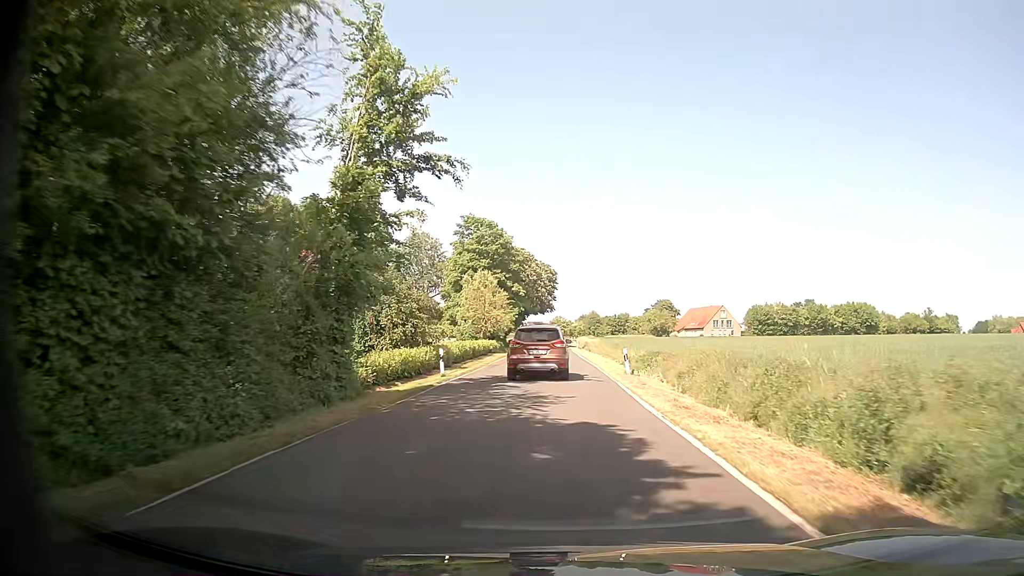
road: secondary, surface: asphalt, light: Day
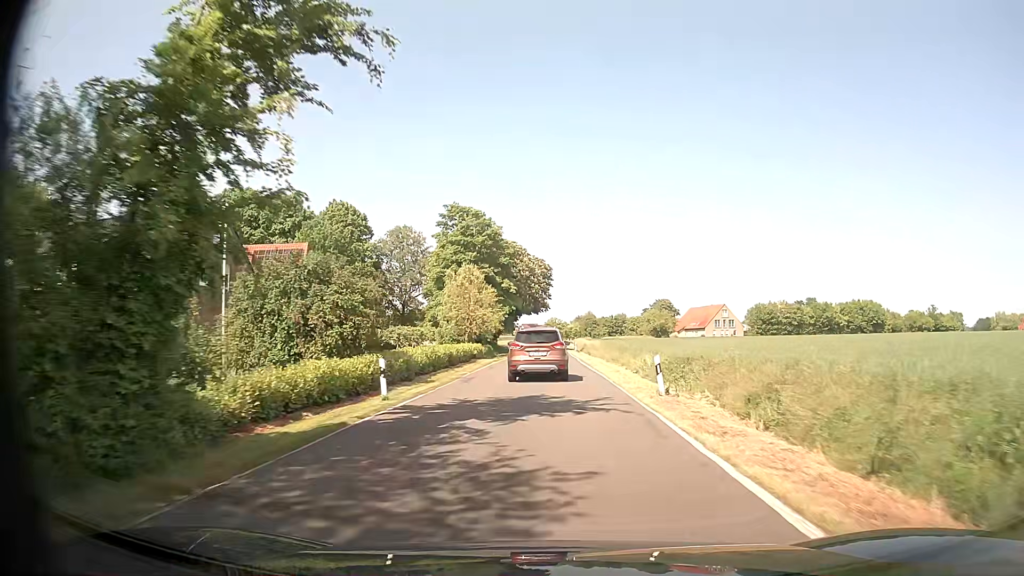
(+0.1, +8.3) m; +1°
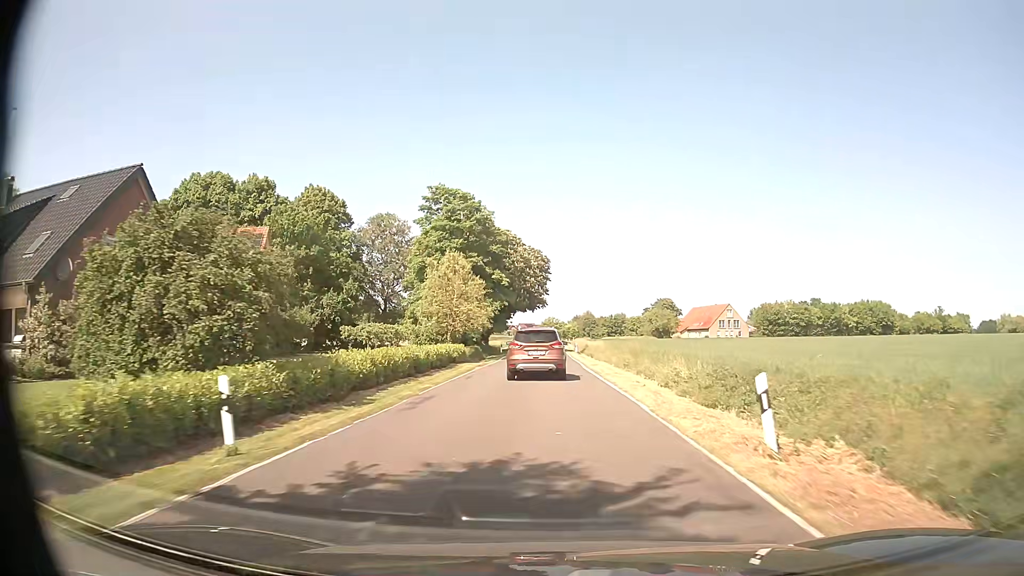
(0.0, +8.3) m; 0°
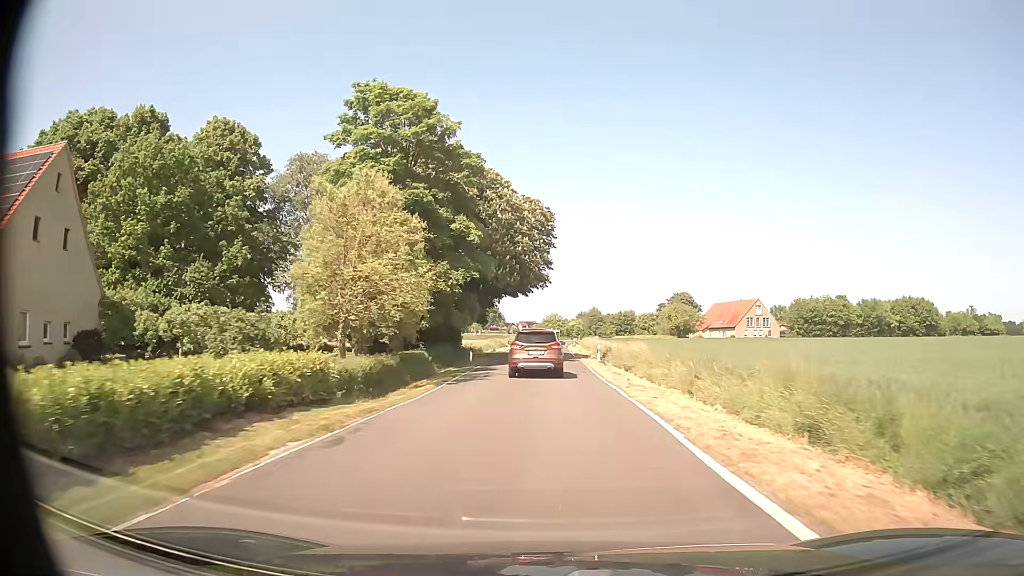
(-0.1, +25.6) m; 0°
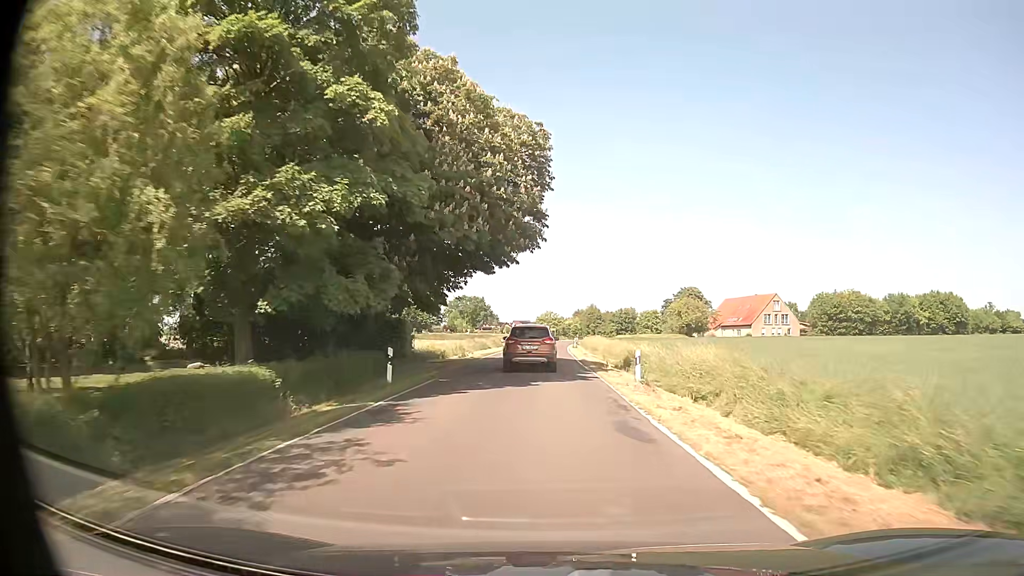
(+0.1, +17.8) m; +1°
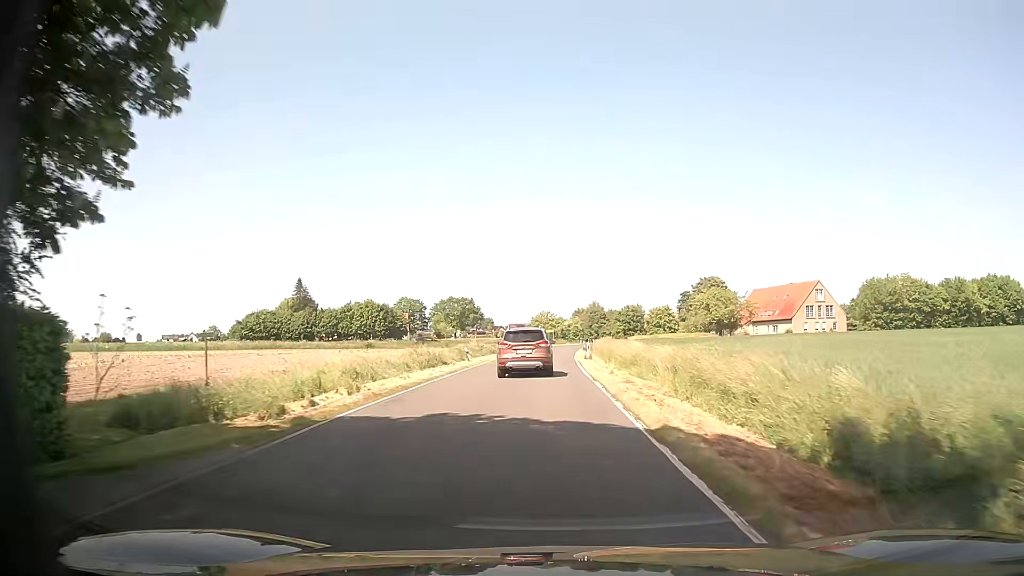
(+0.1, +27.3) m; 0°
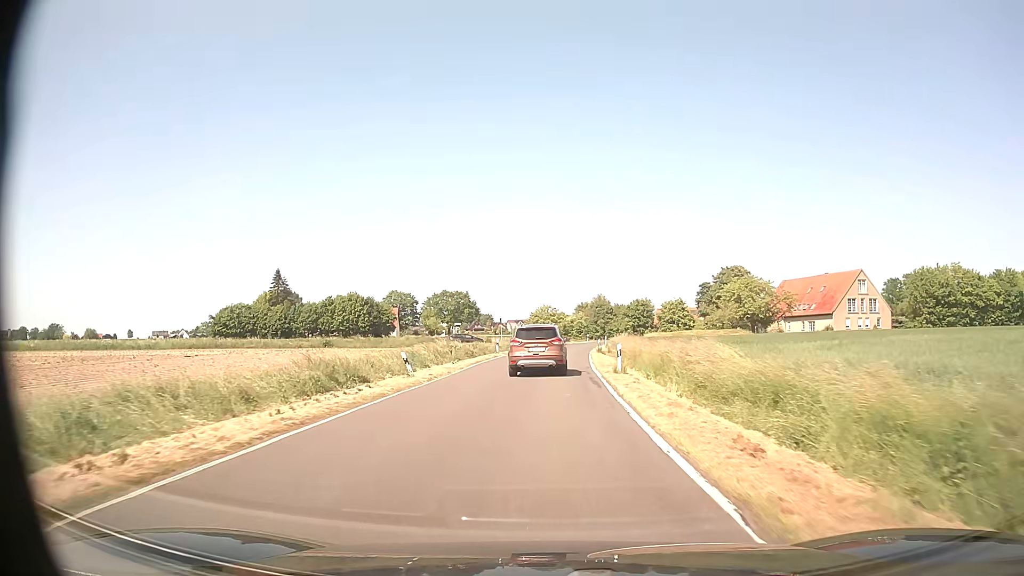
(0.0, +17.9) m; 0°
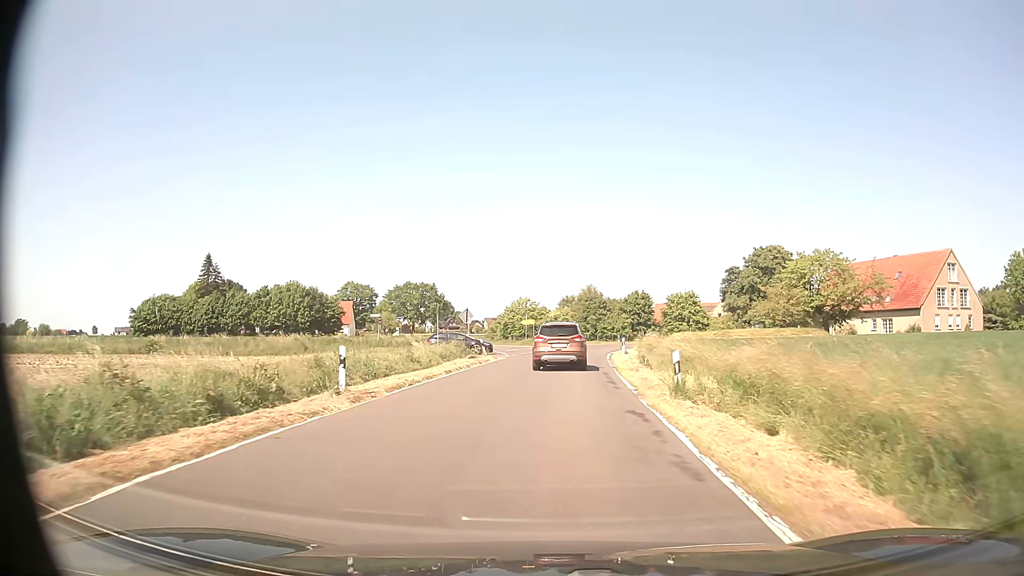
(+0.4, +31.4) m; +1°
(0, +10) (+1, +20) (+1, +30) (+2, +40) (+2, +50) (0, +59) (-5, +69) (-9, +78) (-13, +87) (-17, +96) m
